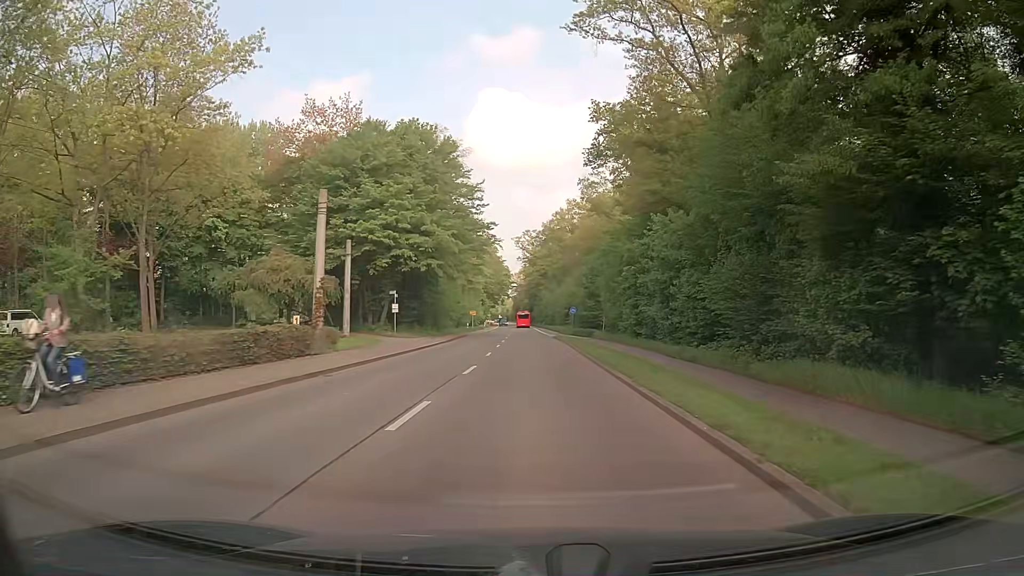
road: secondary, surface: asphalt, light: Day
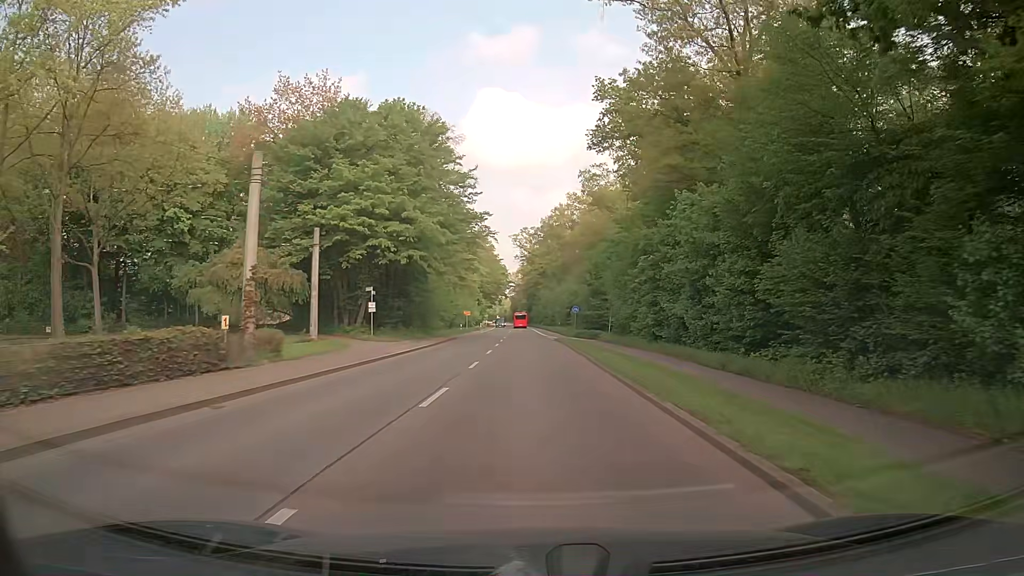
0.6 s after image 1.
(-0.1, +6.5) m; -1°
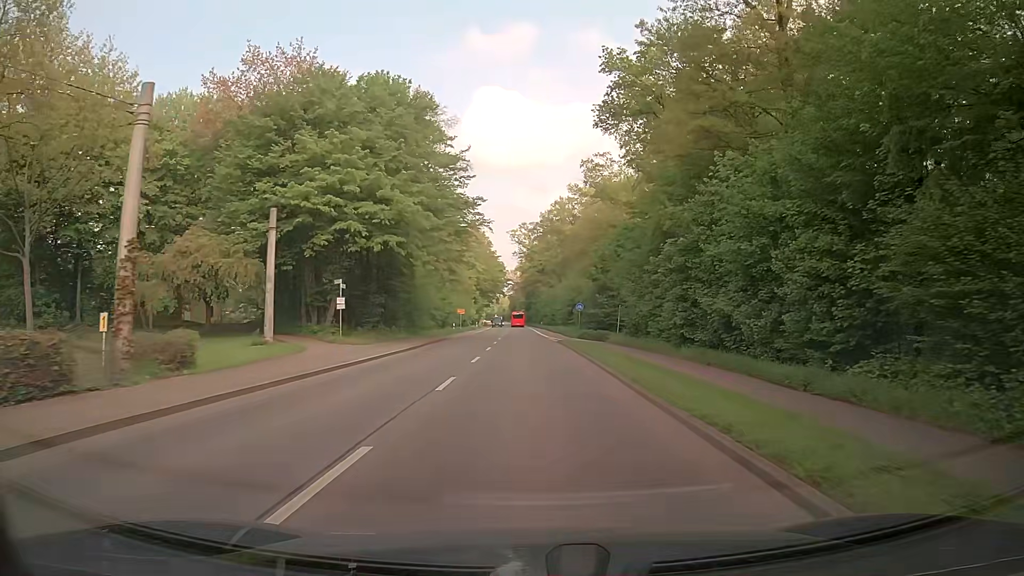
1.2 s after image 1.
(0.0, +6.7) m; 0°
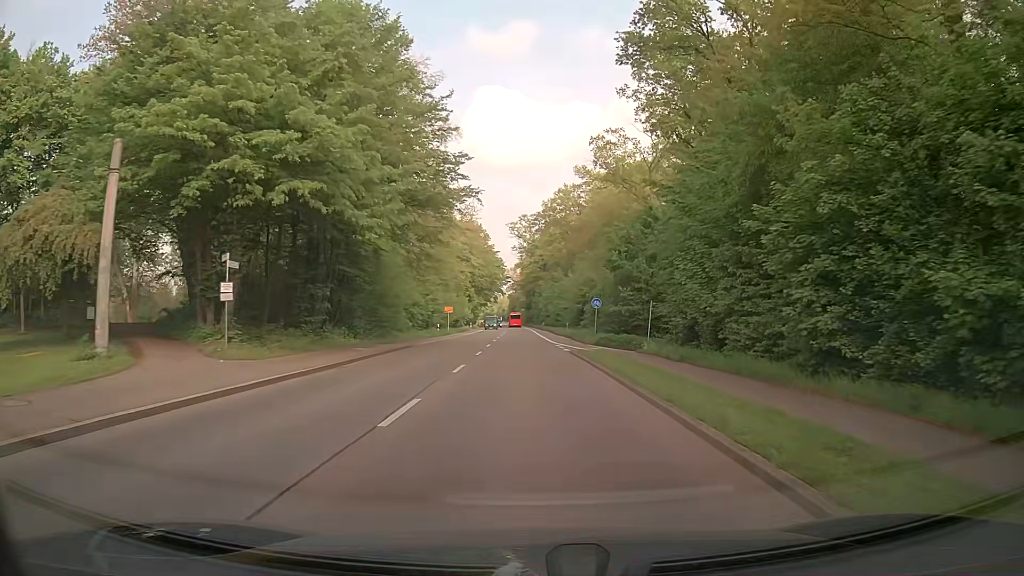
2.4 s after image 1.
(0.0, +13.7) m; 0°
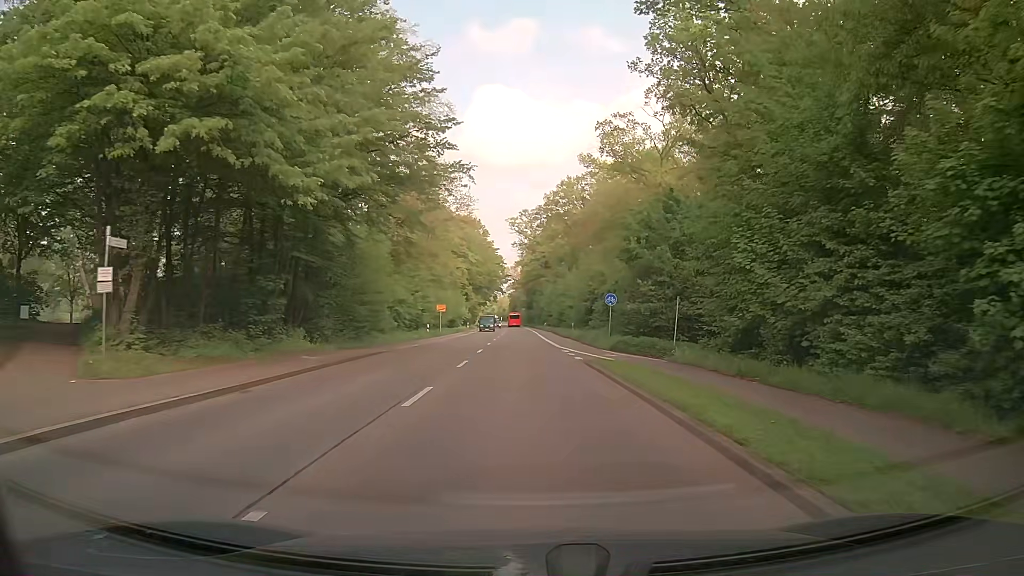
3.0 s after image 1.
(0.0, +7.0) m; 0°
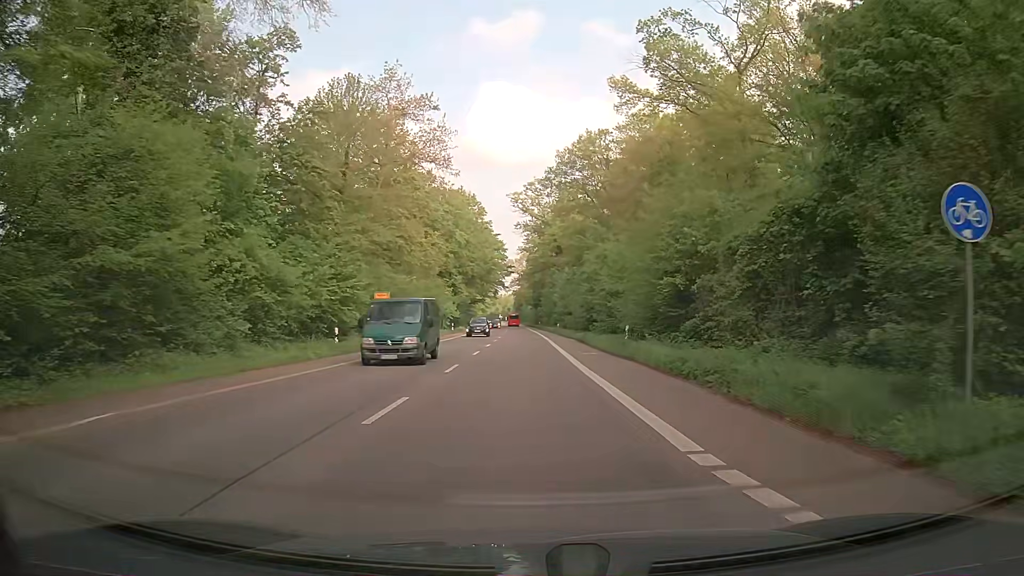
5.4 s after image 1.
(-0.1, +29.3) m; -1°
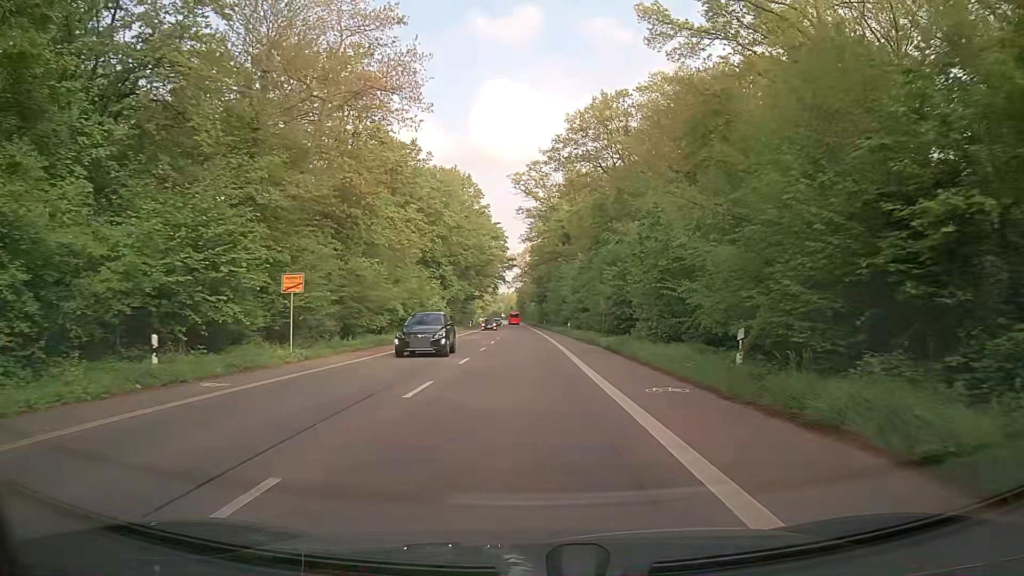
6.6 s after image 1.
(+0.1, +15.2) m; 0°
